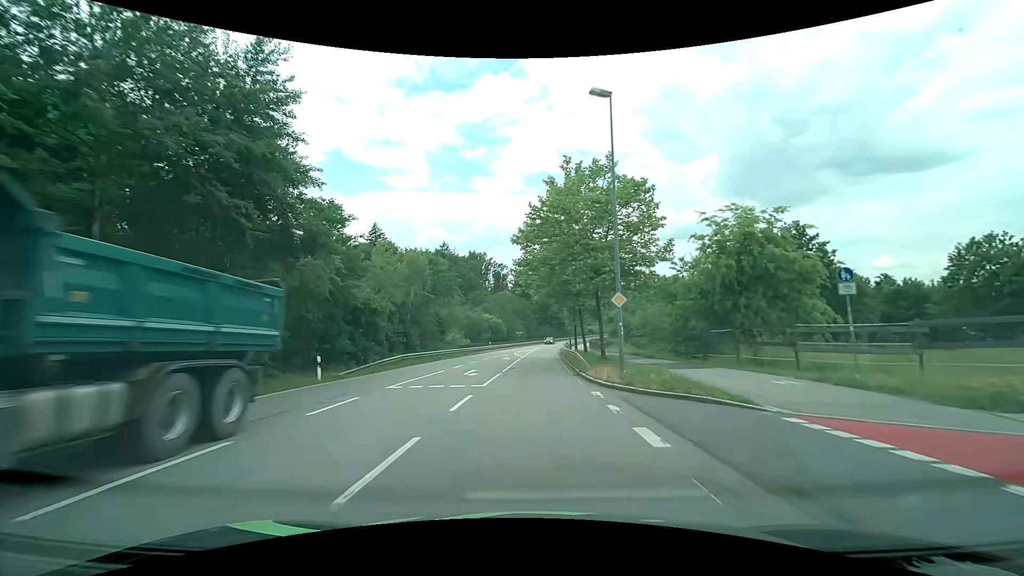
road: secondary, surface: asphalt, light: Day
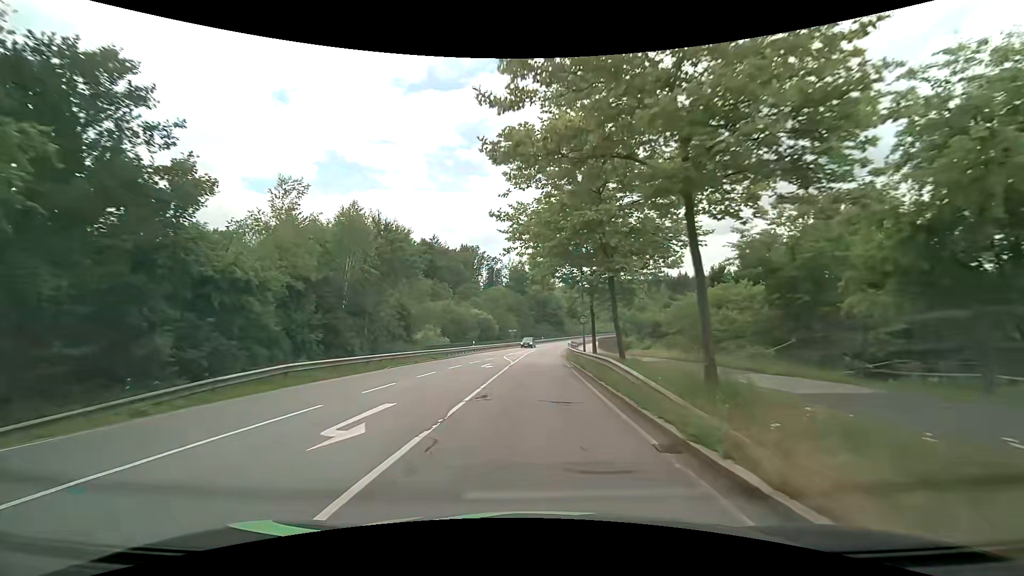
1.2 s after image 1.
(+0.1, +15.5) m; 0°
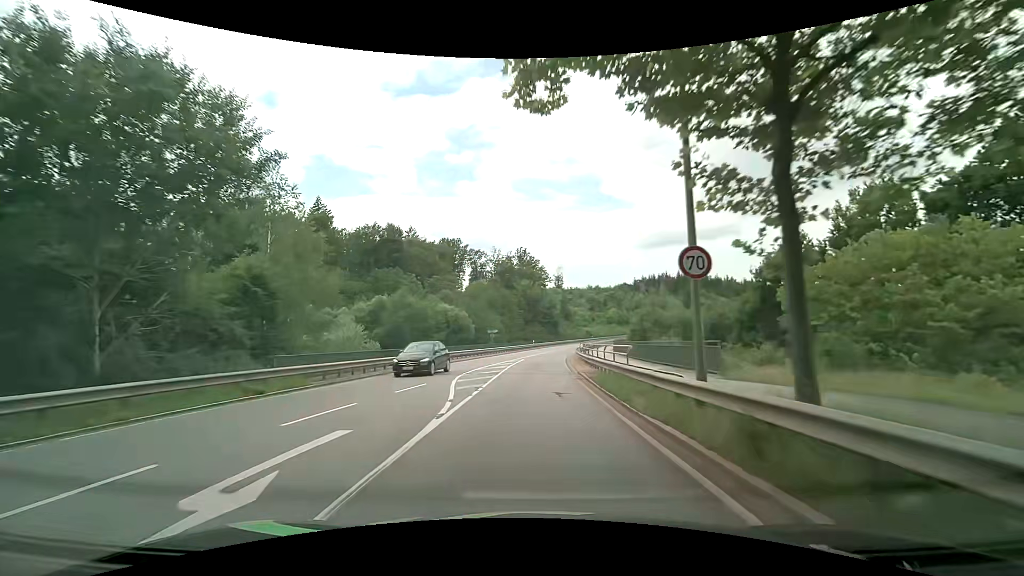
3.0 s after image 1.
(+0.3, +23.4) m; +2°
(0, +10) (0, +20) (0, +30) (+1, +40) (+2, +50) (+3, +60) (+4, +70) (+6, +80) (+8, +89) (+11, +99) m
